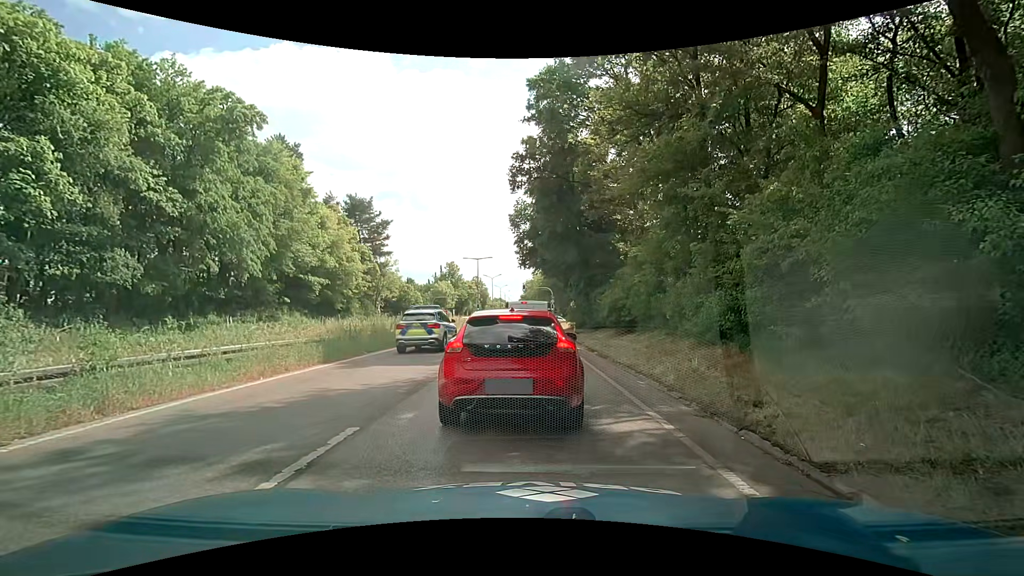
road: trunk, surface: asphalt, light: Day
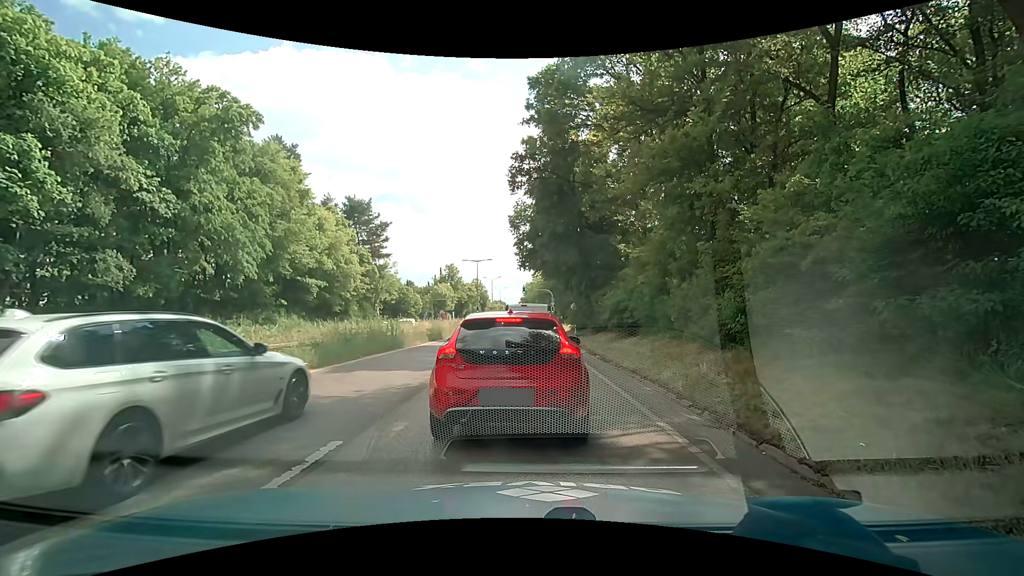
(0.0, +0.6) m; 0°
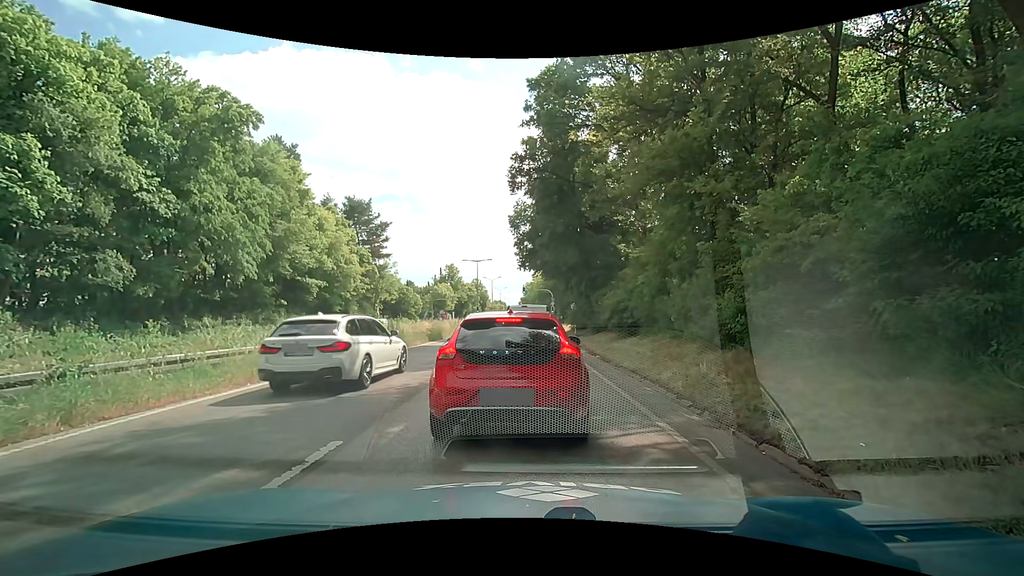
(0.0, 0.0) m; 0°
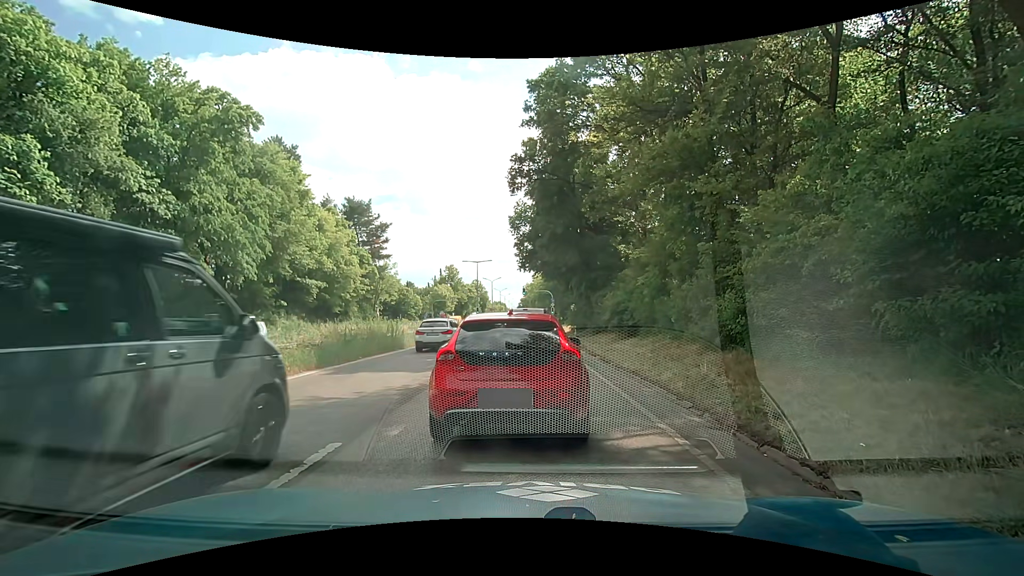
(0.0, 0.0) m; 0°
